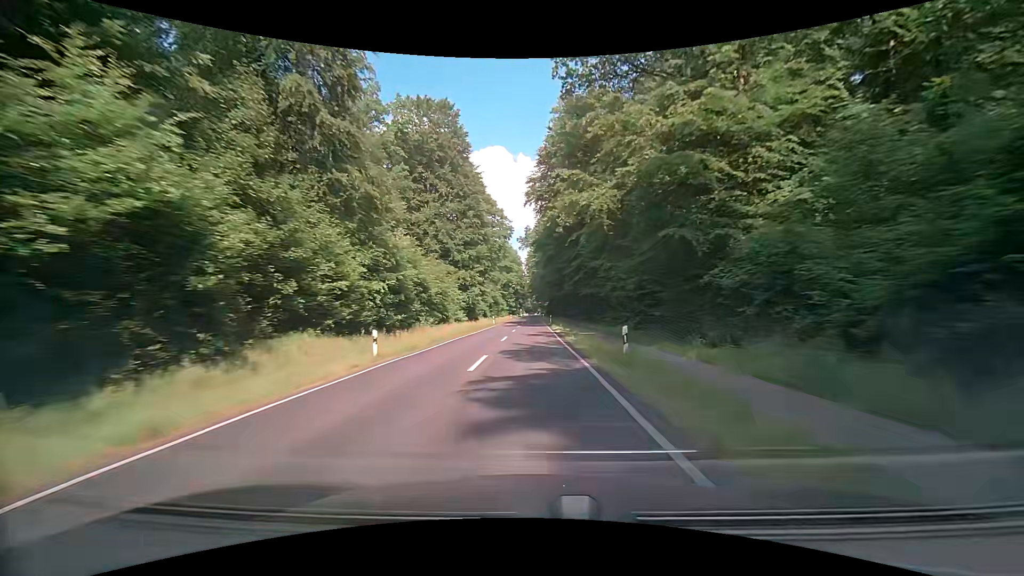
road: secondary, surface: asphalt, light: Day
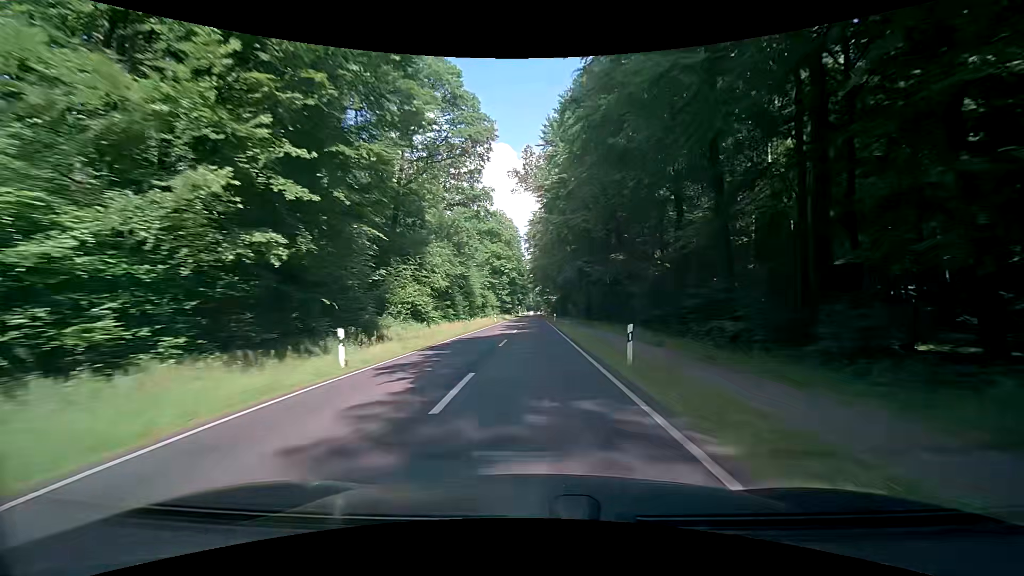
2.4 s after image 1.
(-0.3, +53.5) m; -1°
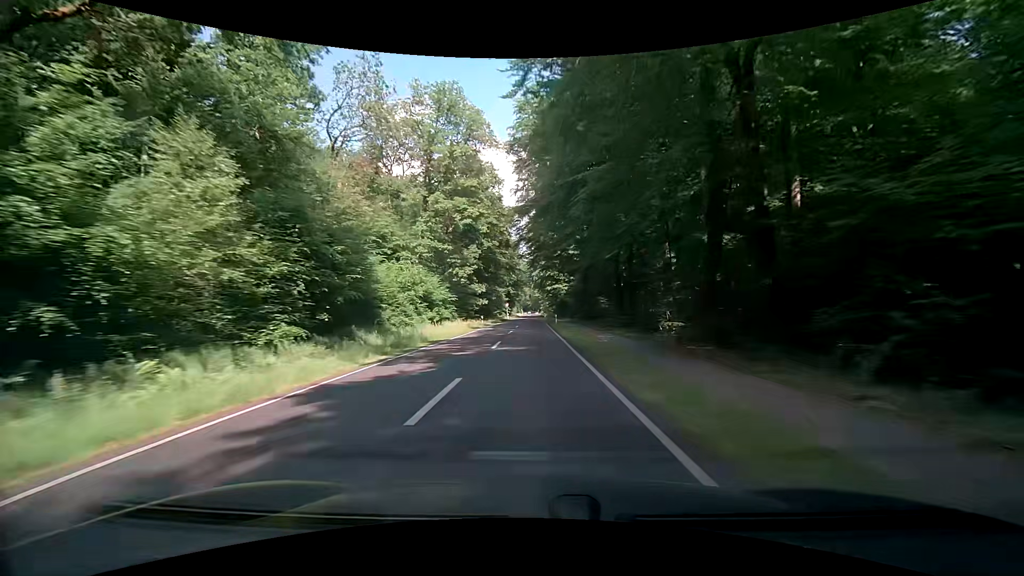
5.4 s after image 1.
(+1.3, +61.0) m; +1°
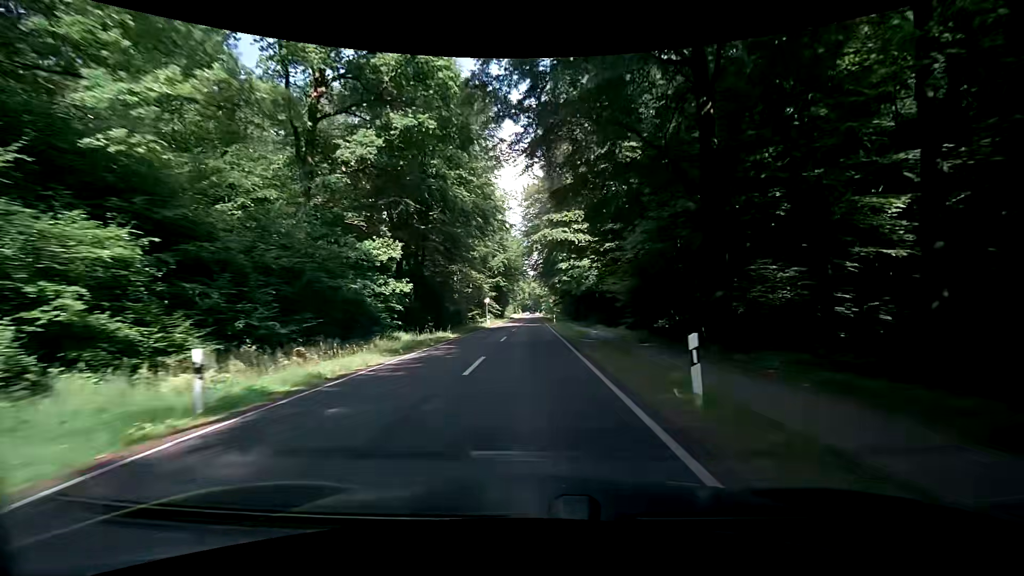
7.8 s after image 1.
(0.0, +43.8) m; 0°
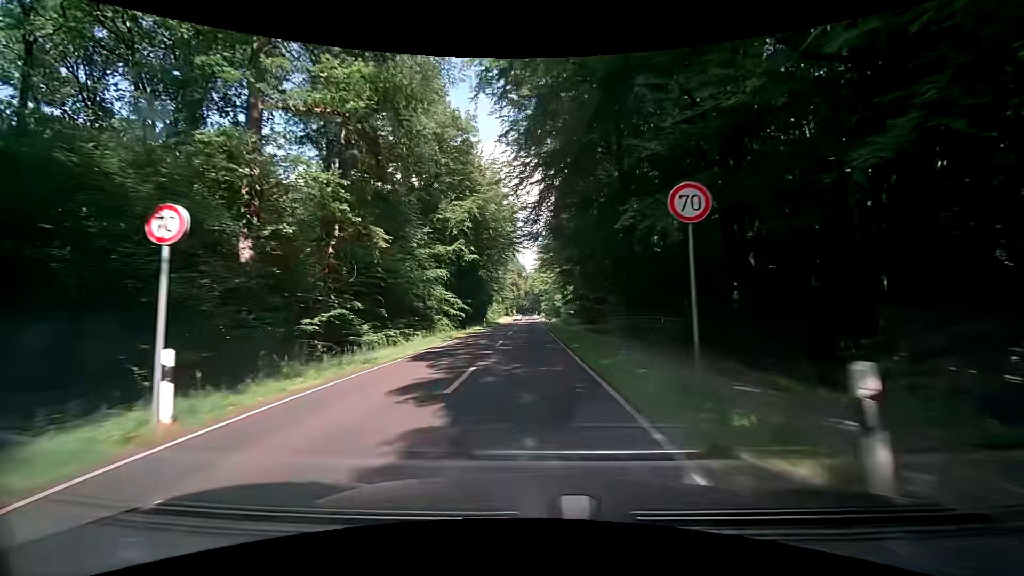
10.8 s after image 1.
(+0.1, +50.7) m; 0°
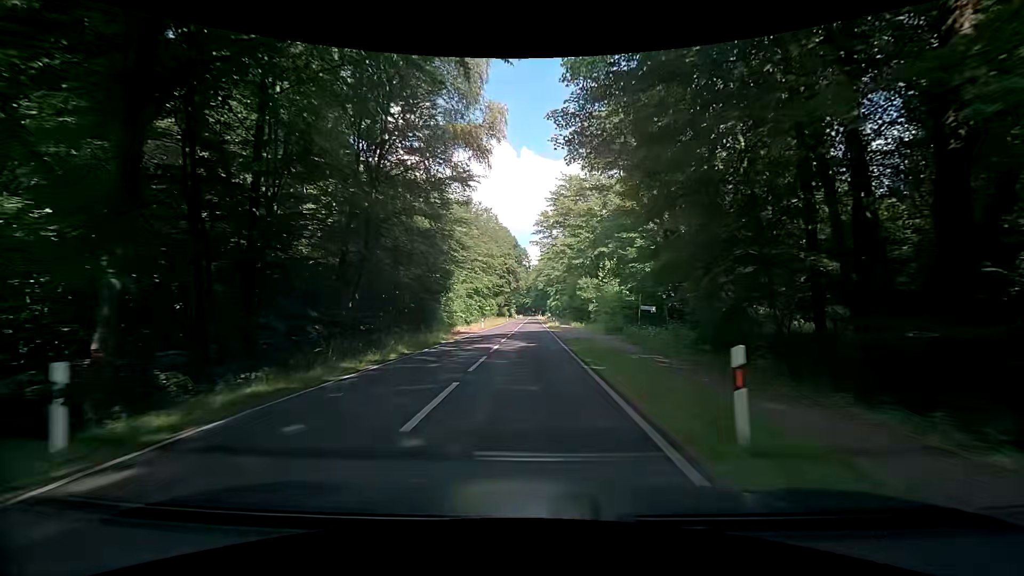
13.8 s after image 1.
(+0.3, +51.6) m; -1°
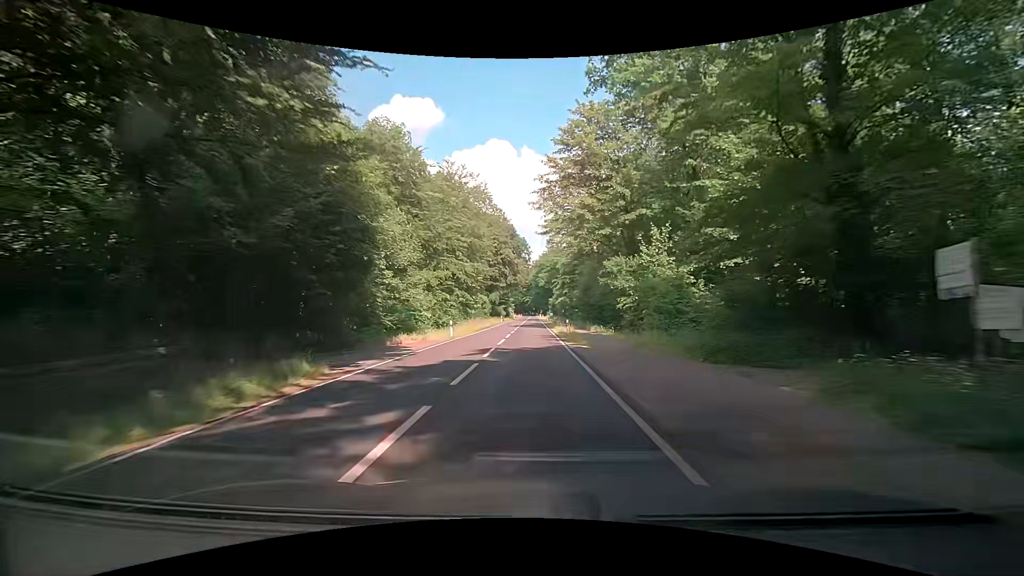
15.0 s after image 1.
(+0.4, +21.0) m; +1°
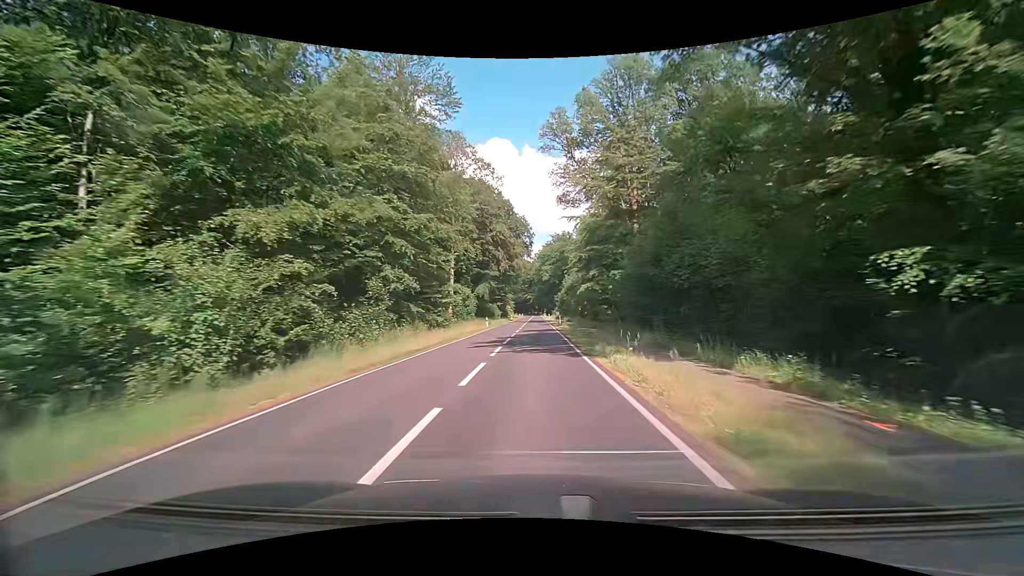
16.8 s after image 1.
(0.0, +31.0) m; 0°
(0, +10) (0, +20) (0, +30) (0, +40) (0, +50) (0, +60) (0, +70) (0, +80) (0, +90) (0, +100) m
